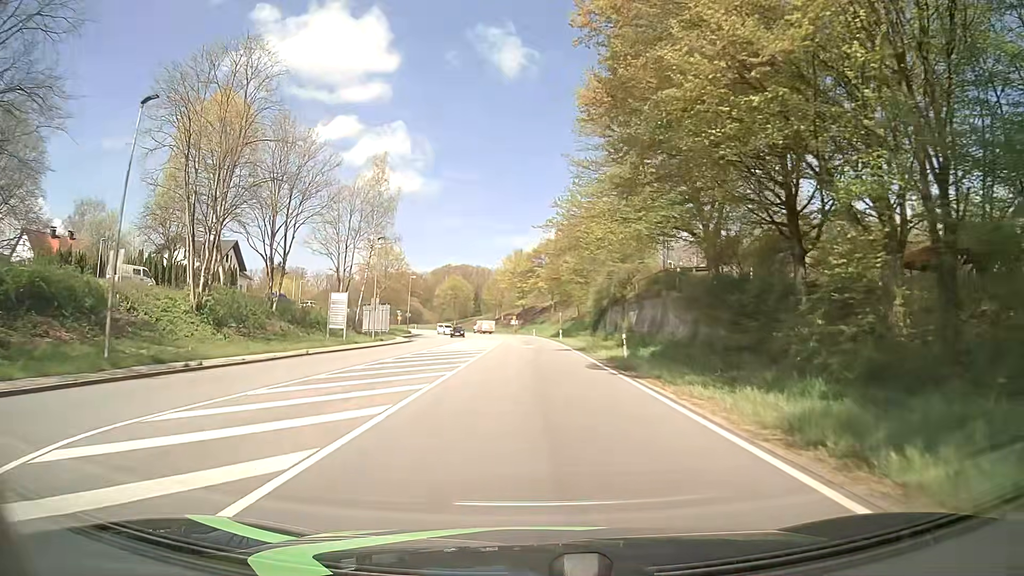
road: primary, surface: asphalt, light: Day
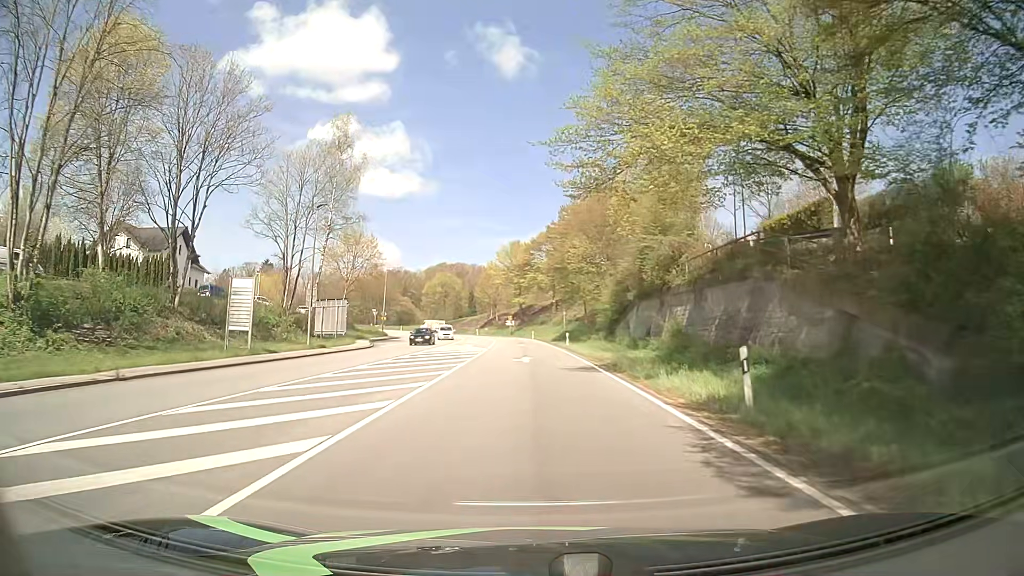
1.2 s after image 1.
(-0.2, +15.5) m; -1°
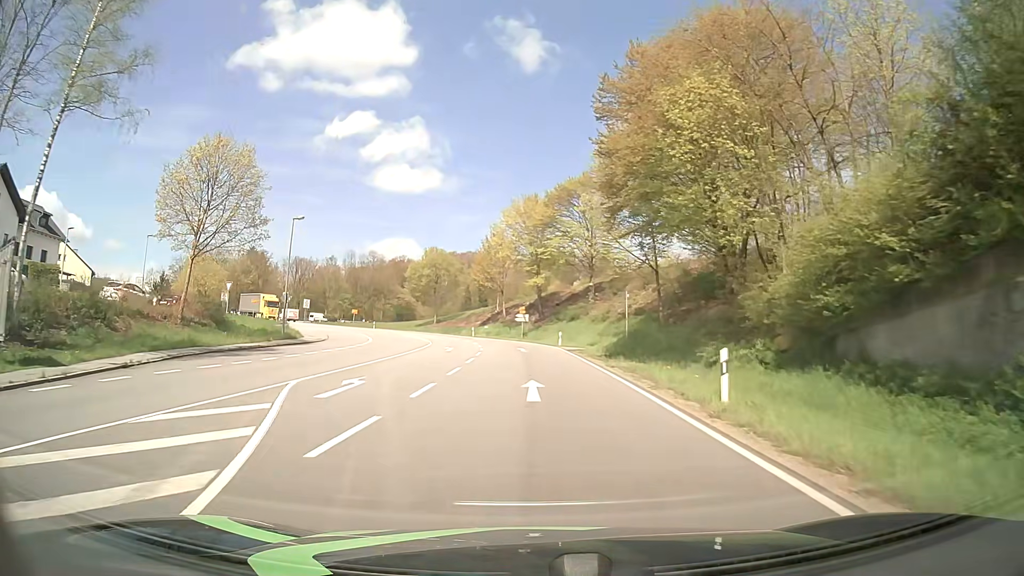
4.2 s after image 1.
(0.0, +38.8) m; -1°
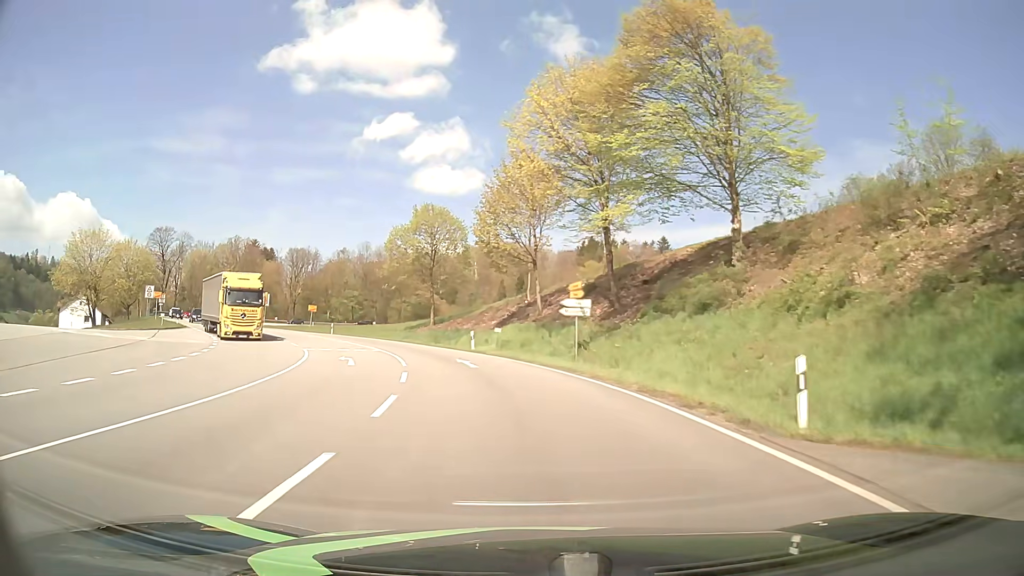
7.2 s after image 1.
(-0.7, +39.0) m; -3°
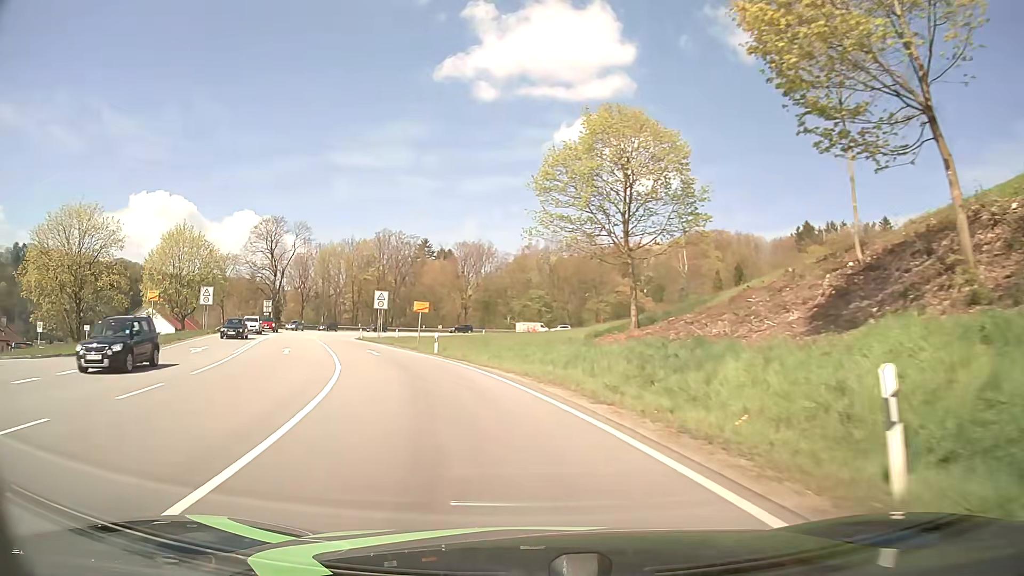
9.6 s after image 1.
(-4.2, +30.8) m; -18°
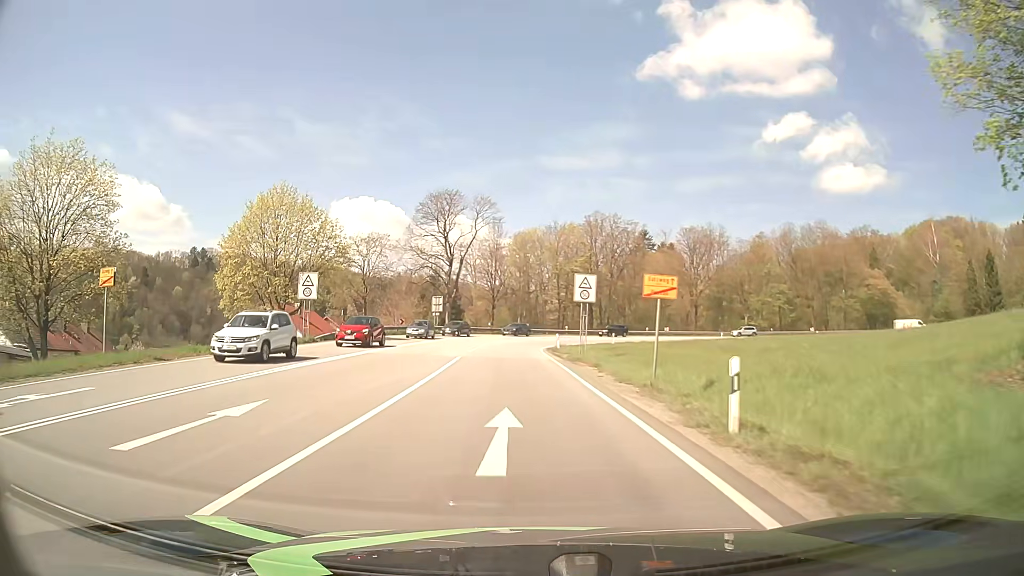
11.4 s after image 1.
(-4.0, +23.0) m; -19°
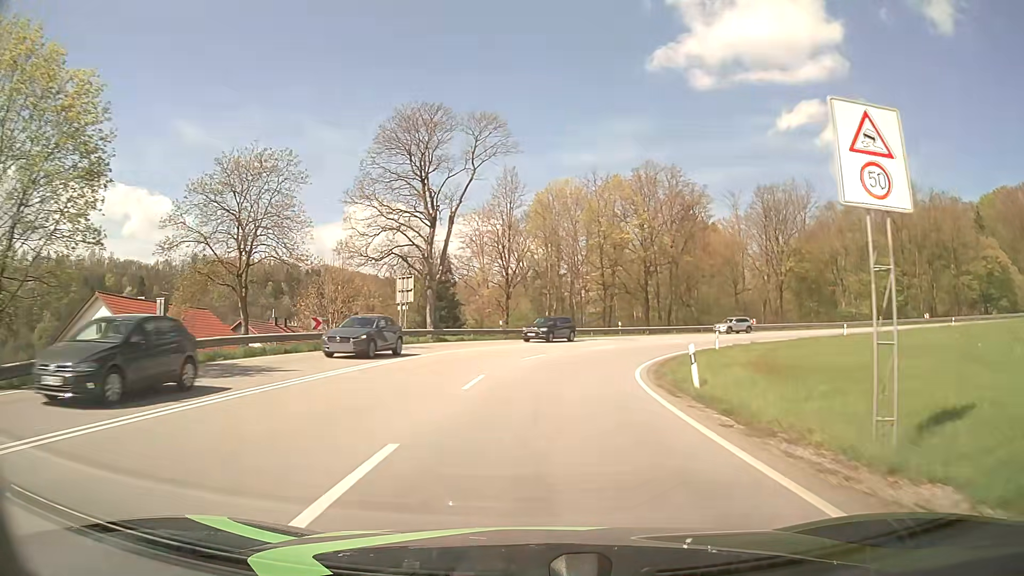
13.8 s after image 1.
(-1.5, +31.4) m; -2°
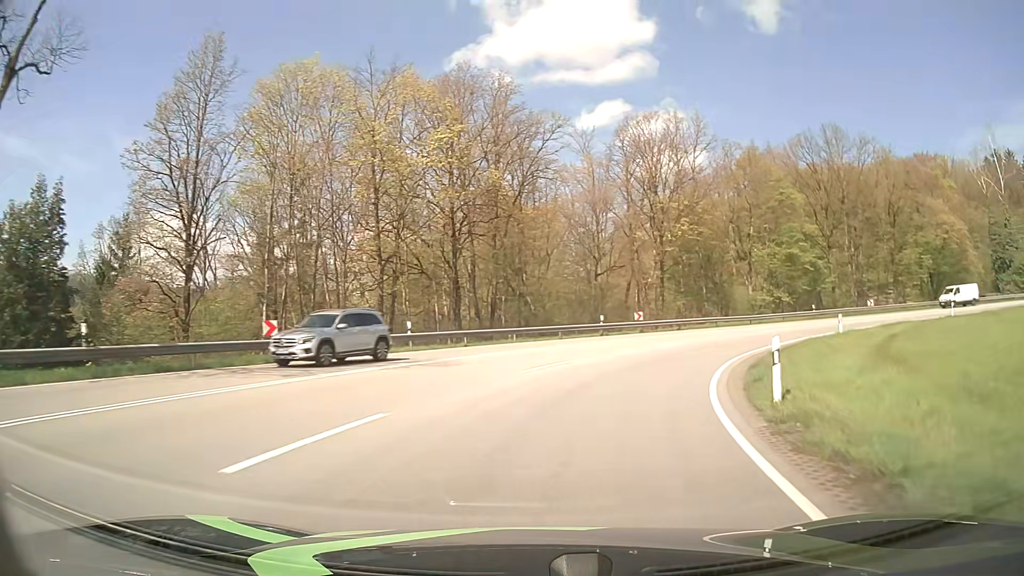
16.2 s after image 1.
(+3.6, +31.0) m; +17°
(+1, +10) (+3, +20) (+8, +28) (+14, +36) (+22, +42) (+31, +46) (+41, +48) (+51, +48) (+61, +46) (+70, +41) m
